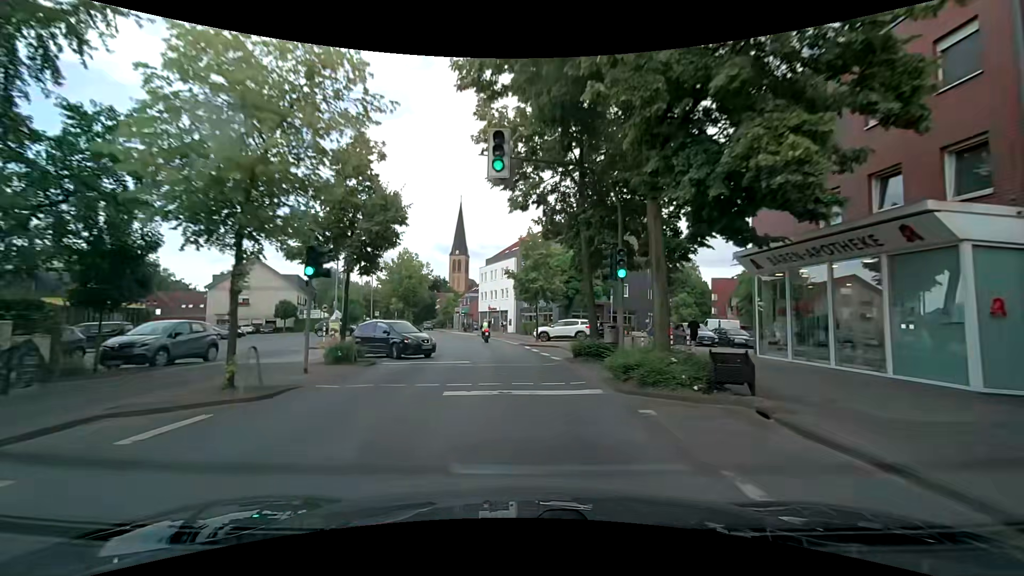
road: secondary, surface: asphalt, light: Day
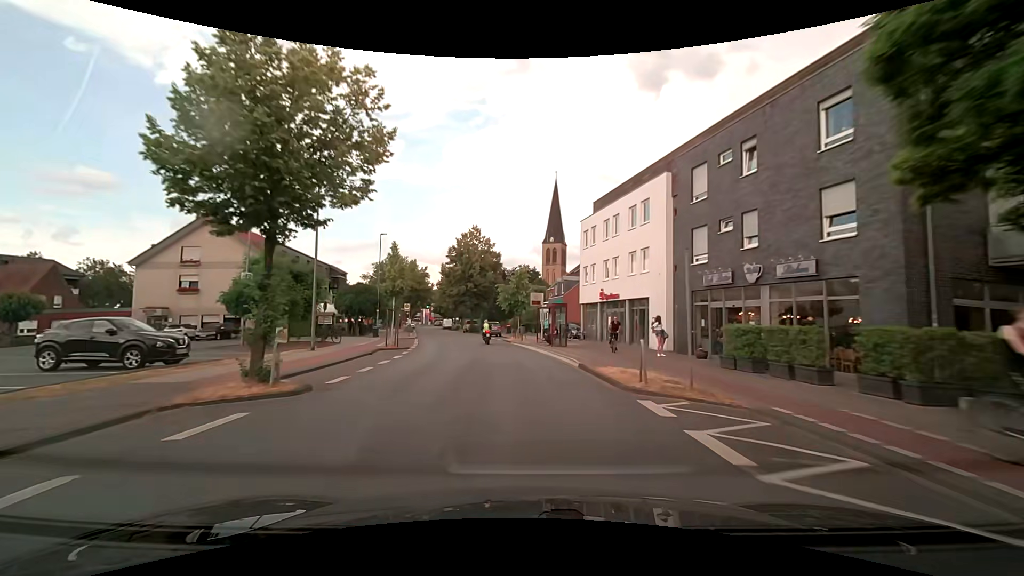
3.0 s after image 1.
(-2.8, +38.6) m; -11°
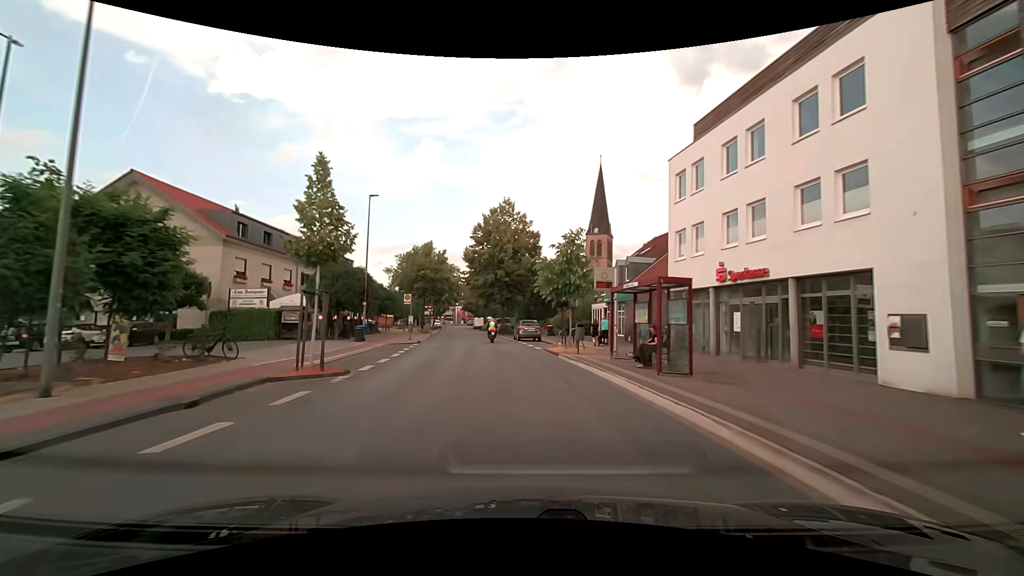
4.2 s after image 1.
(-0.6, +15.8) m; -4°
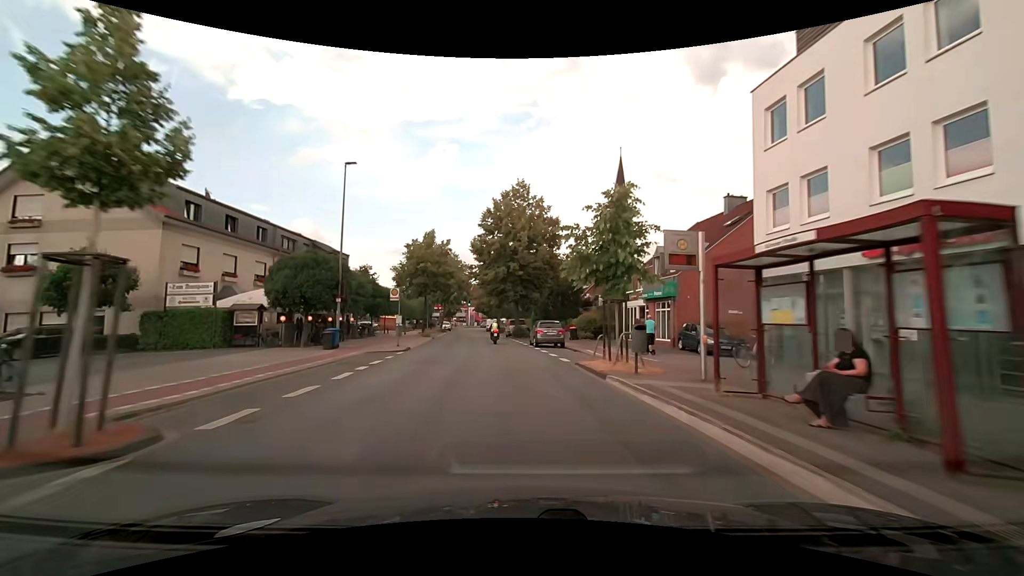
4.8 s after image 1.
(-0.1, +8.1) m; -2°
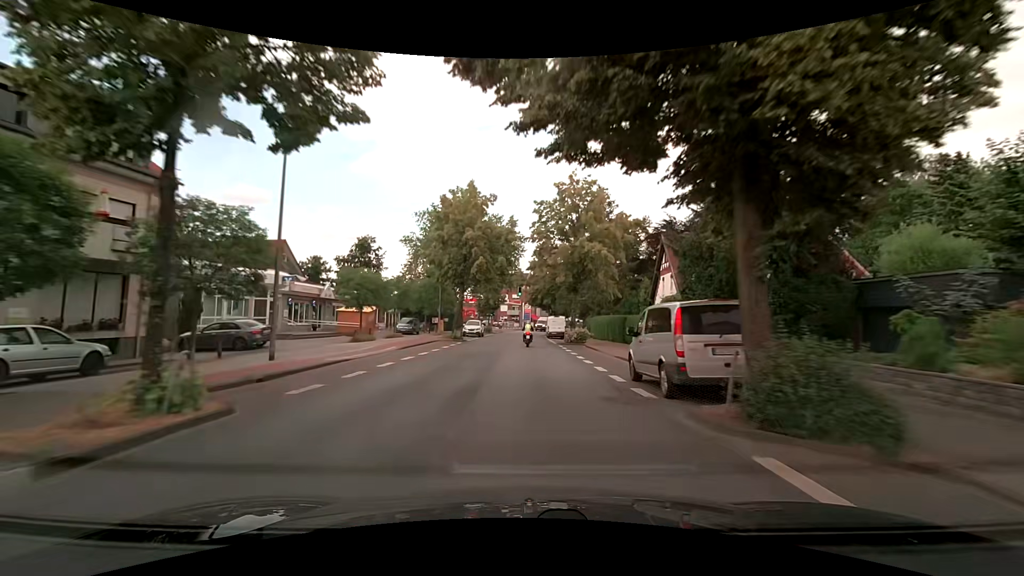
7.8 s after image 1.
(-2.8, +41.0) m; -6°
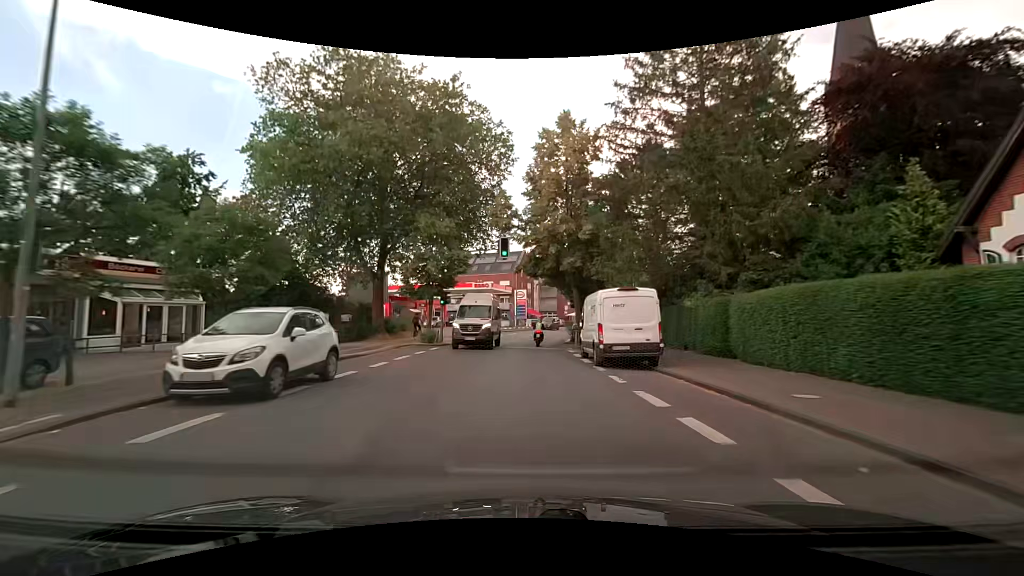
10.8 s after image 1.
(-0.4, +39.9) m; 0°
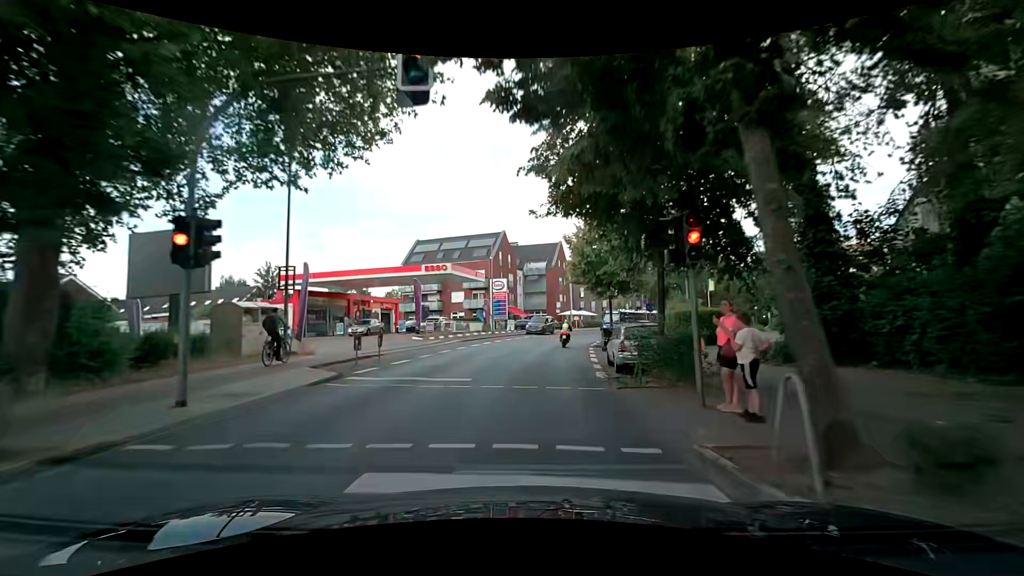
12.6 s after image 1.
(+0.4, +23.2) m; +2°
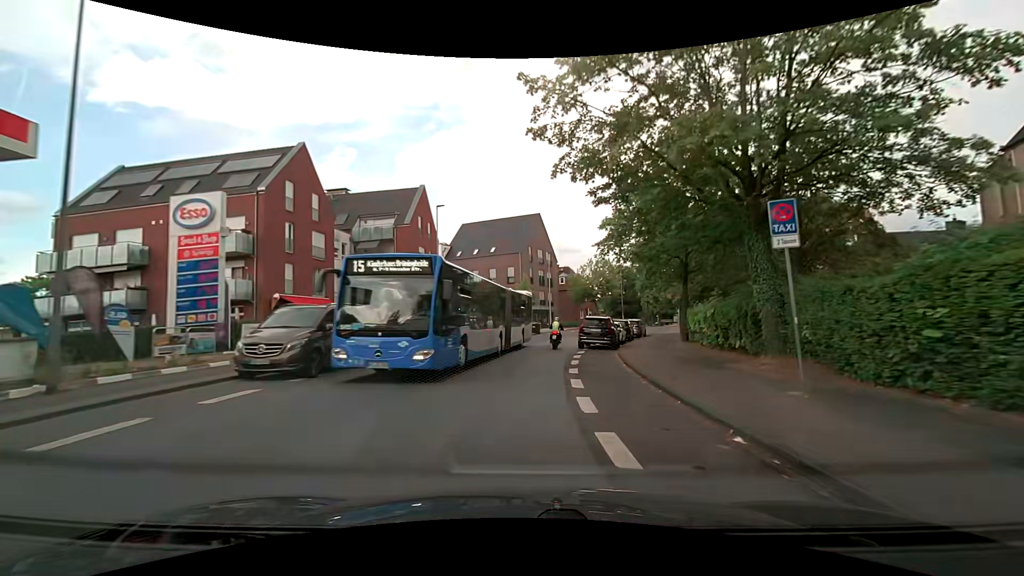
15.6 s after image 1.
(+3.6, +37.4) m; +14°
(0, +10) (+1, +20) (+1, +30) (+3, +40) (+6, +49) (+10, +58) (+15, +67) (+20, +76) (+25, +85) (+30, +93) m
